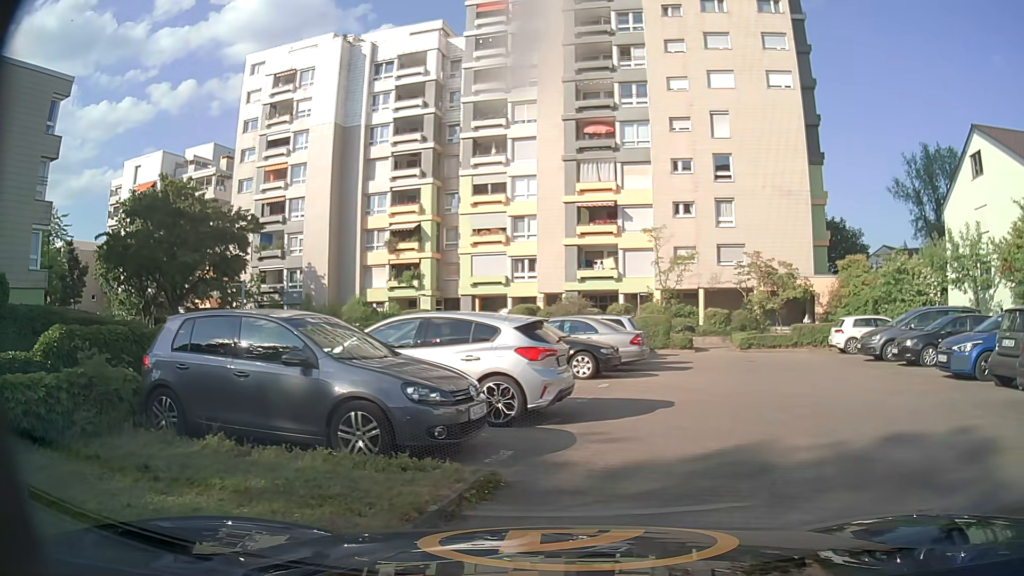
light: Day
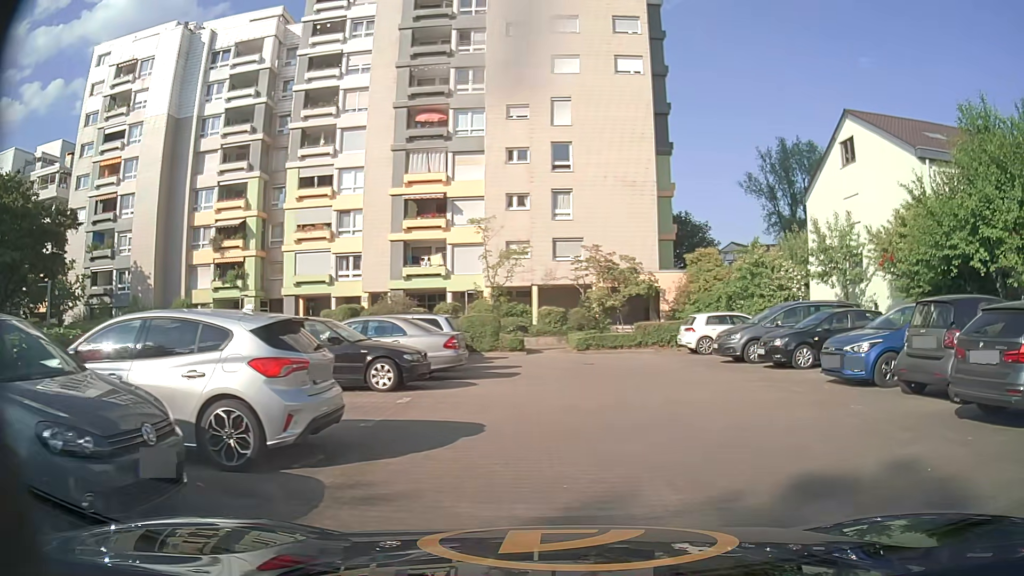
(+0.4, +2.8) m; +13°
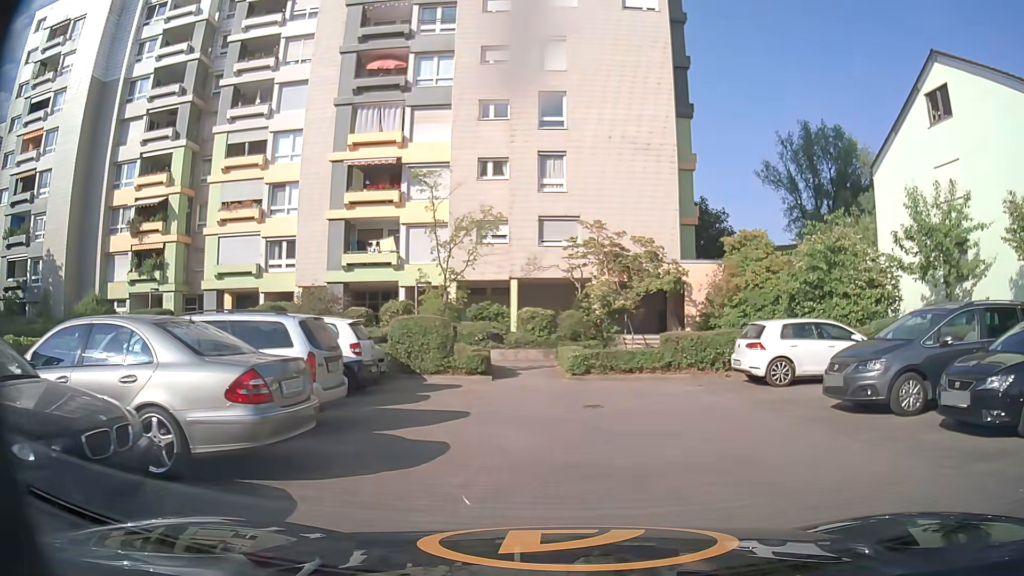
(+0.2, +9.4) m; +1°
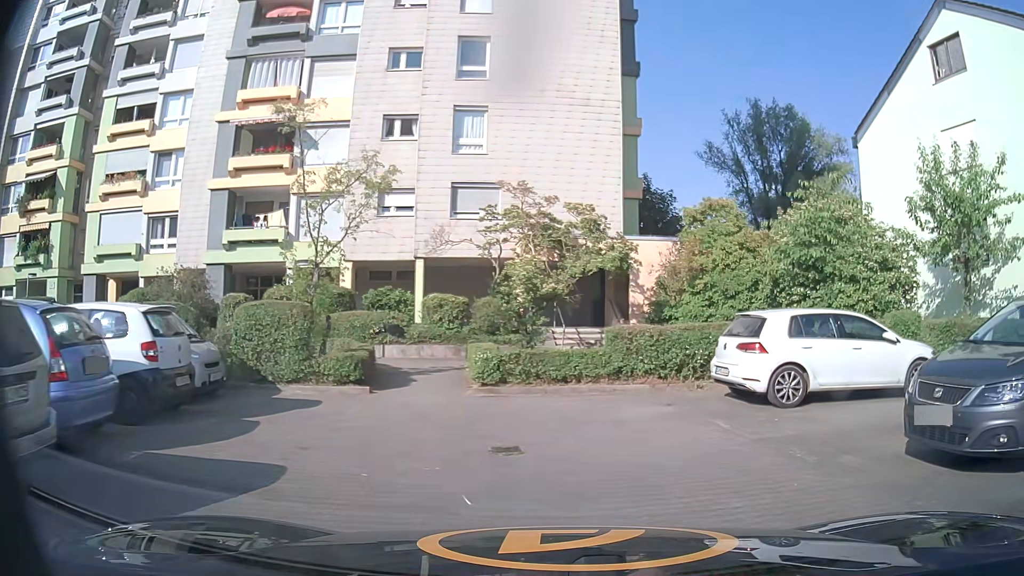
(+0.2, +4.9) m; +7°
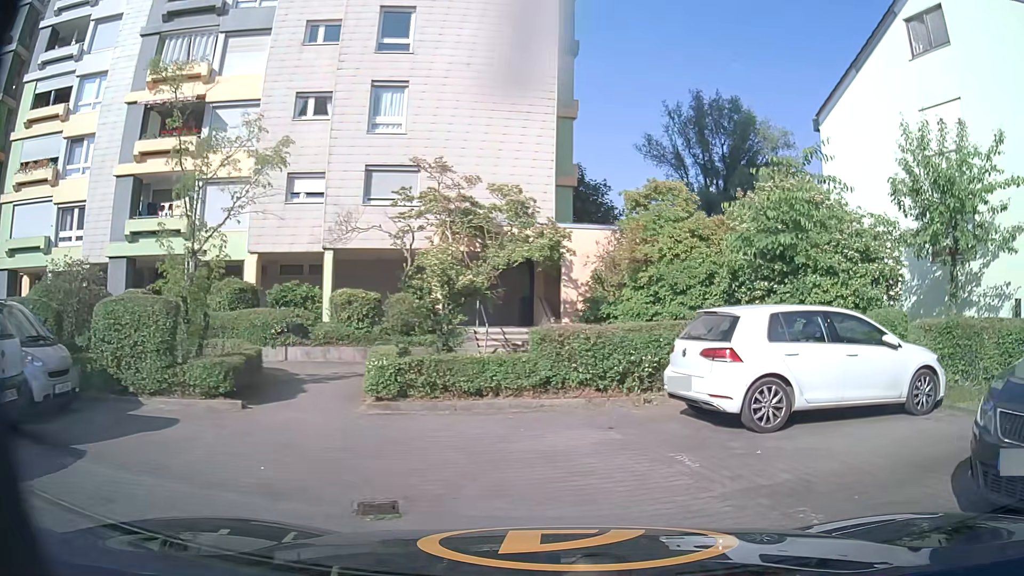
(+0.1, +2.3) m; +6°
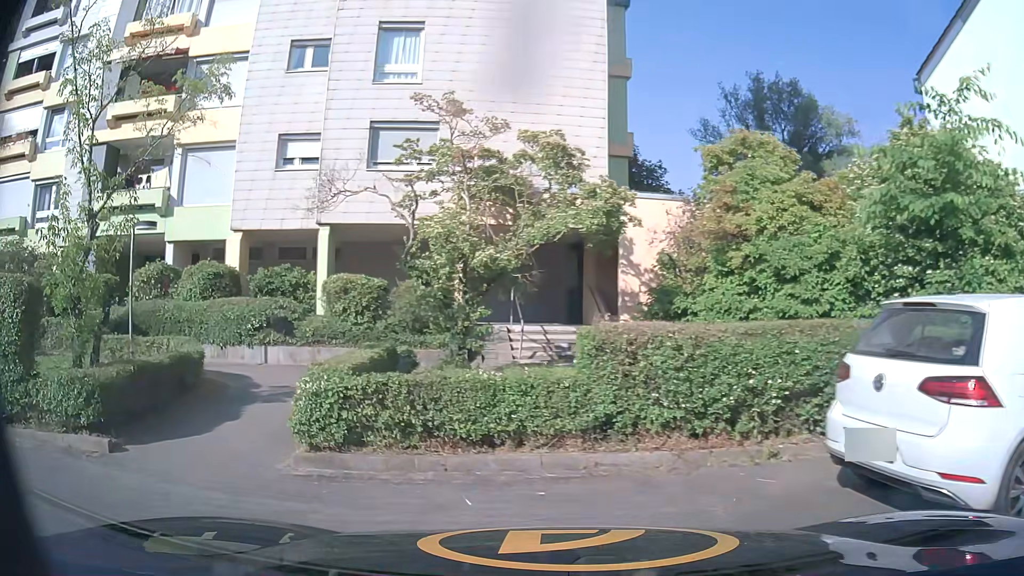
(-0.1, +4.0) m; -6°
